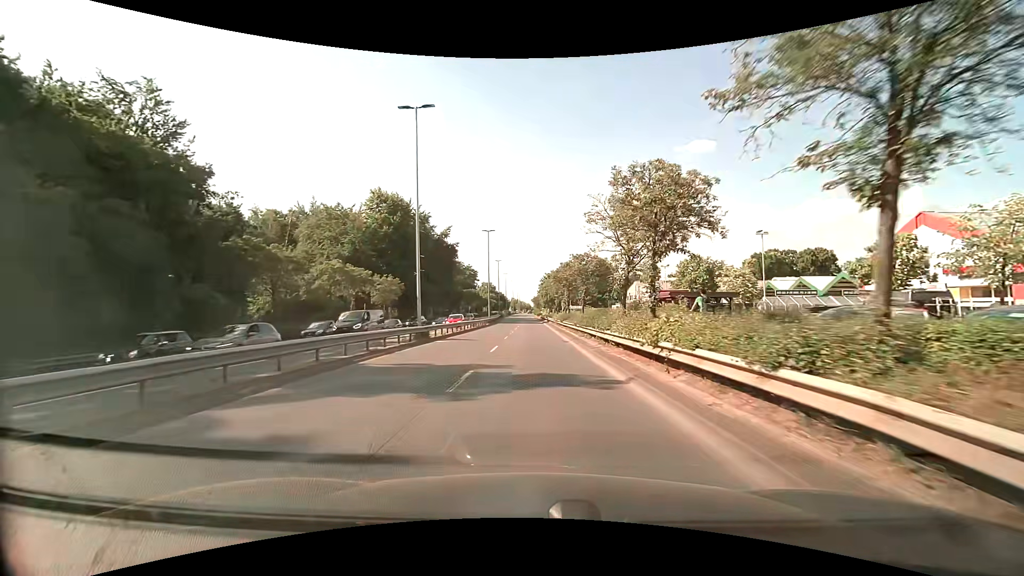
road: primary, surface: asphalt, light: Day
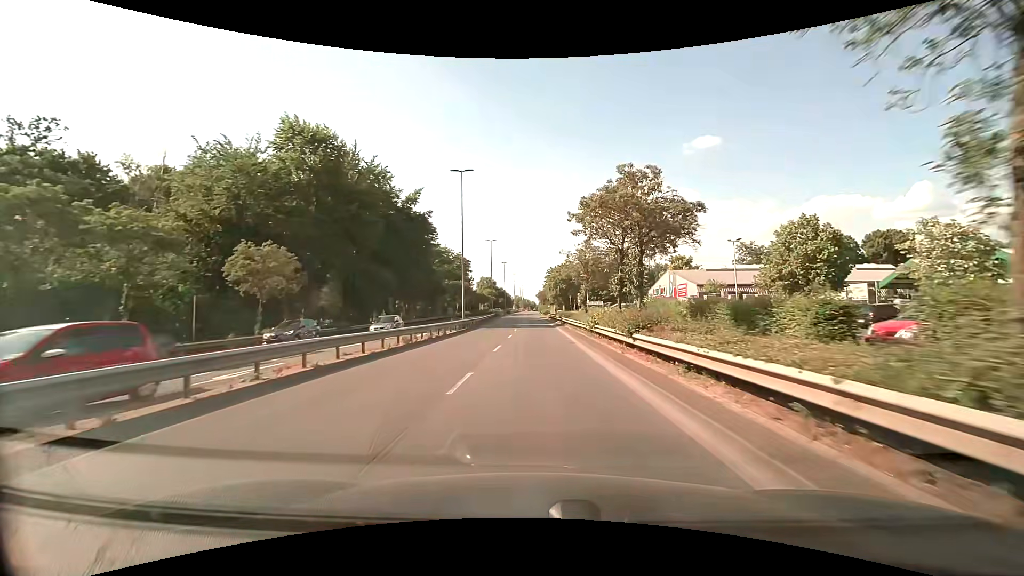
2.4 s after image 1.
(-0.3, +27.7) m; -1°
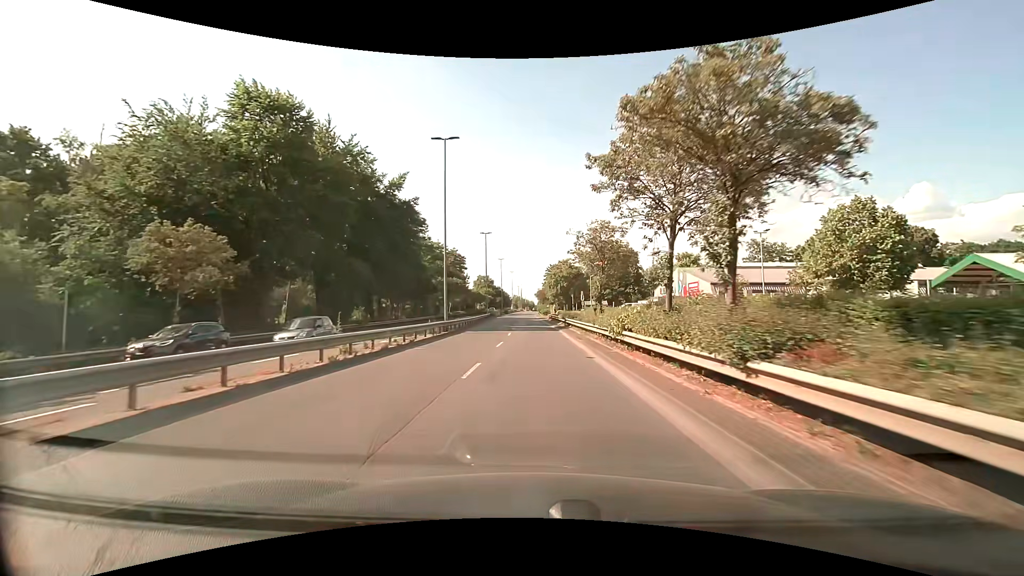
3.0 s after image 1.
(0.0, +7.2) m; 0°
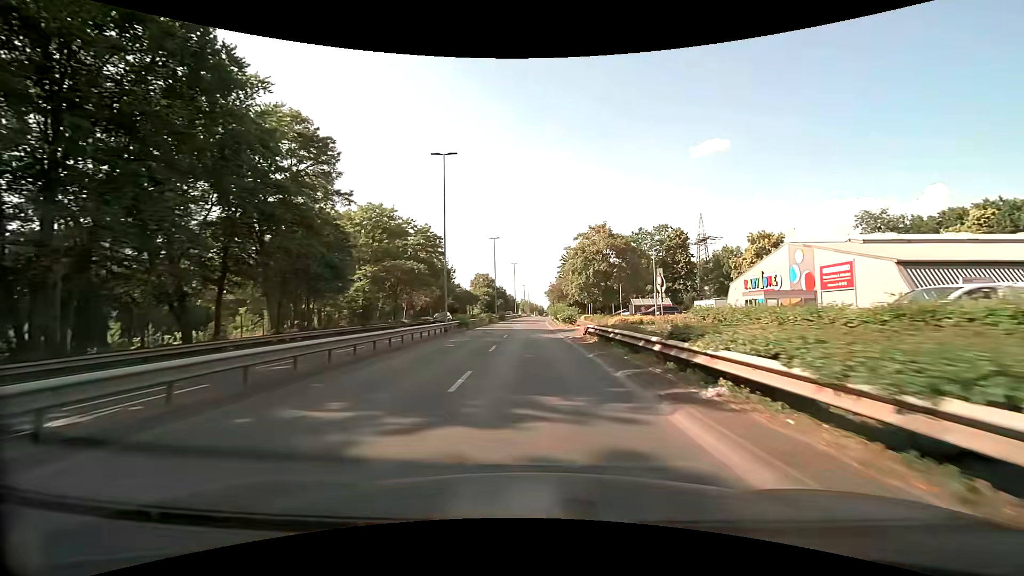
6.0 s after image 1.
(-0.2, +37.9) m; -1°
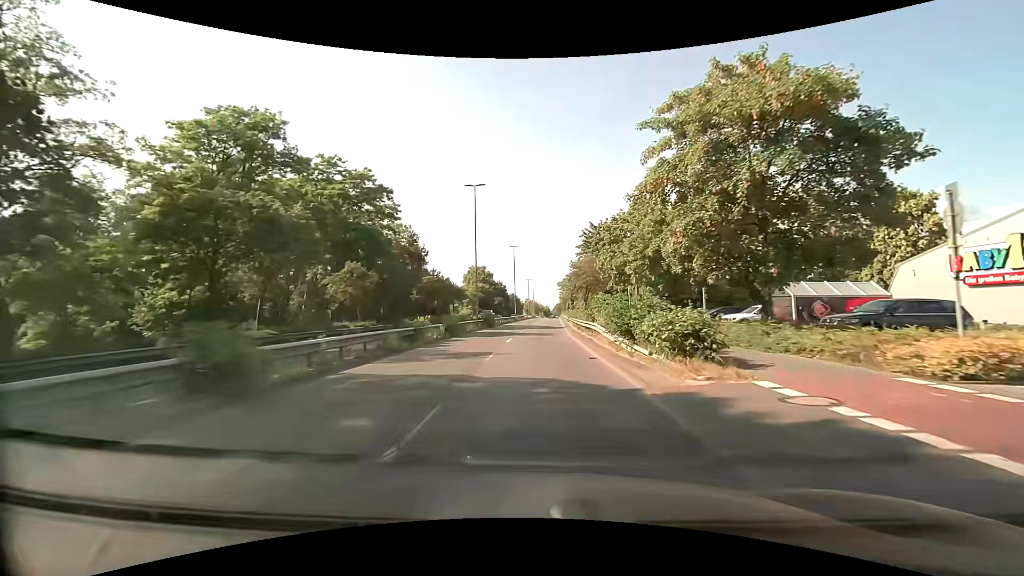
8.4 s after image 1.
(-0.5, +31.3) m; -1°
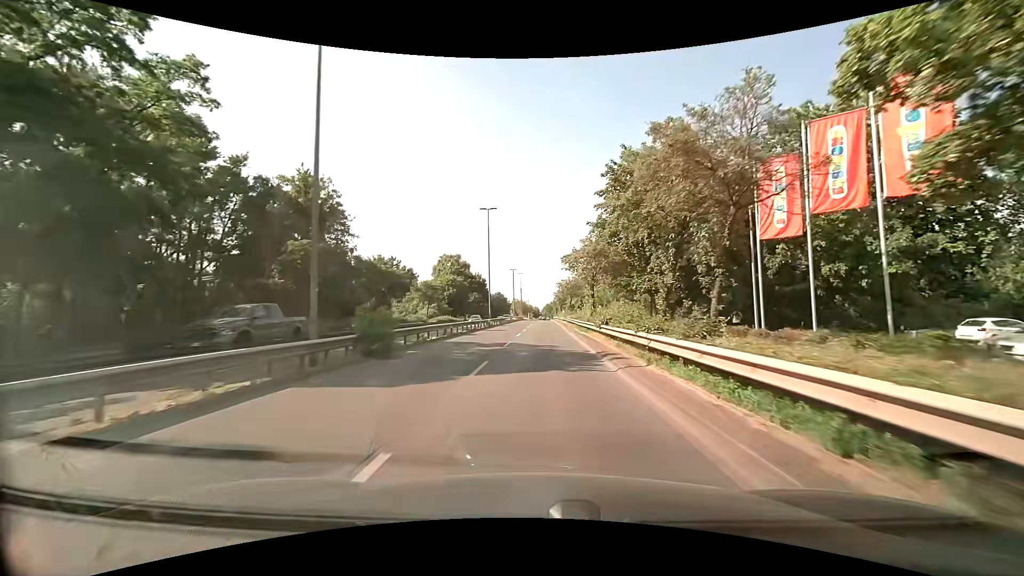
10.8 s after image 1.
(+0.3, +30.0) m; +2°
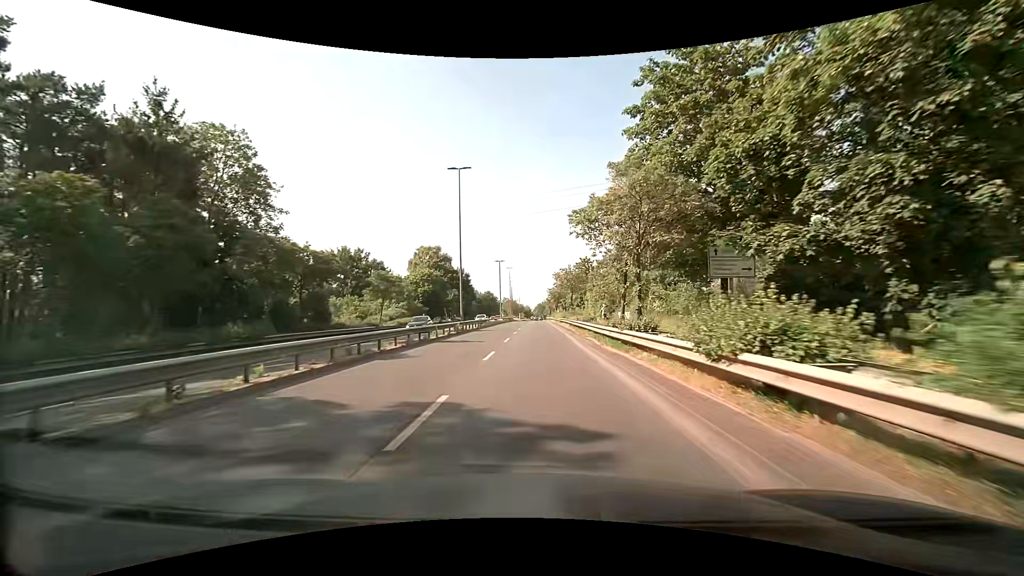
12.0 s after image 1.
(0.0, +14.8) m; 0°
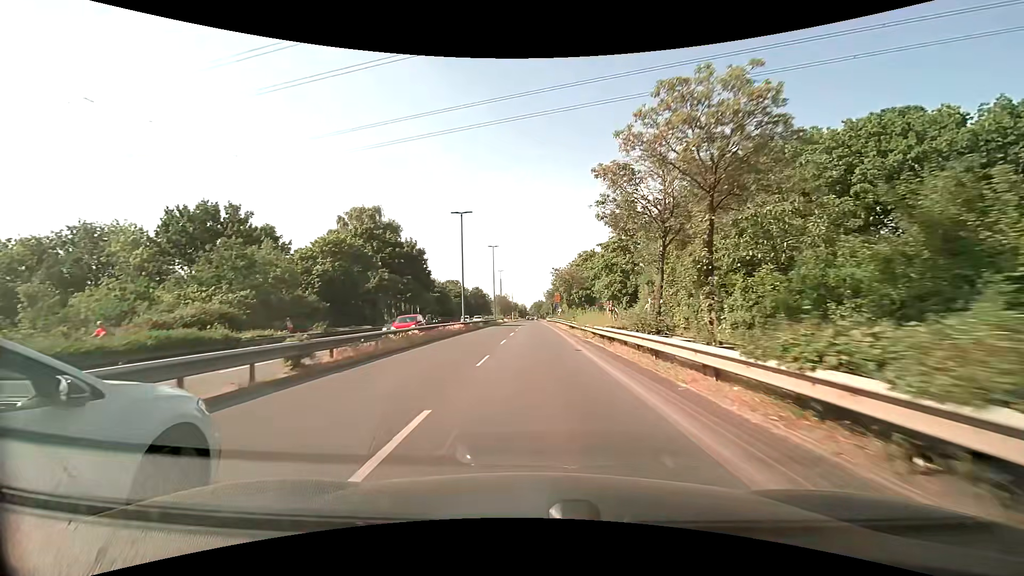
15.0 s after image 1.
(+0.1, +37.3) m; 0°
(0, +10) (0, +20) (0, +30) (0, +40) (0, +50) (0, +60) (0, +70) (0, +80) (0, +90) (0, +100) m
